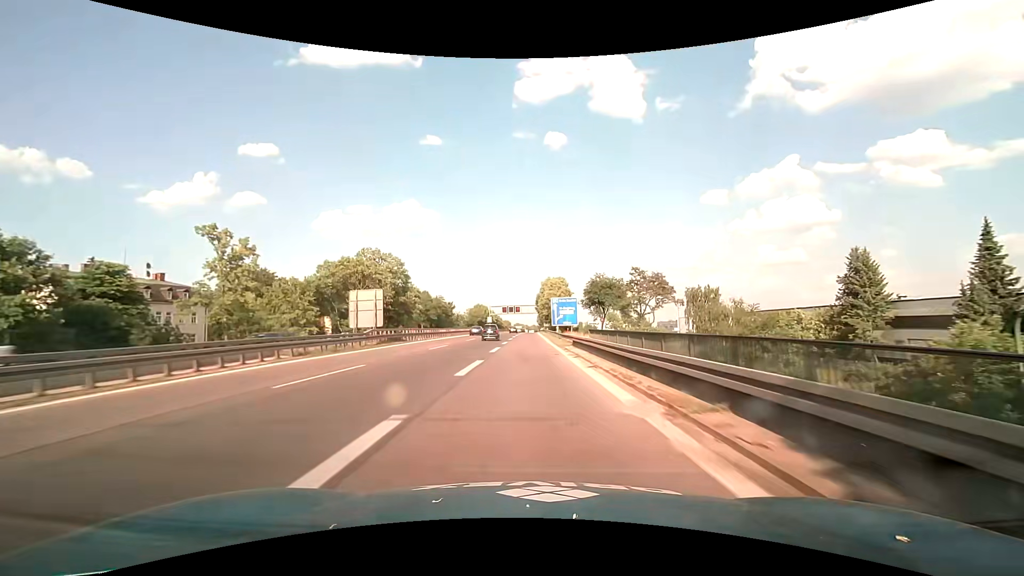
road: motorway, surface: asphalt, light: Day
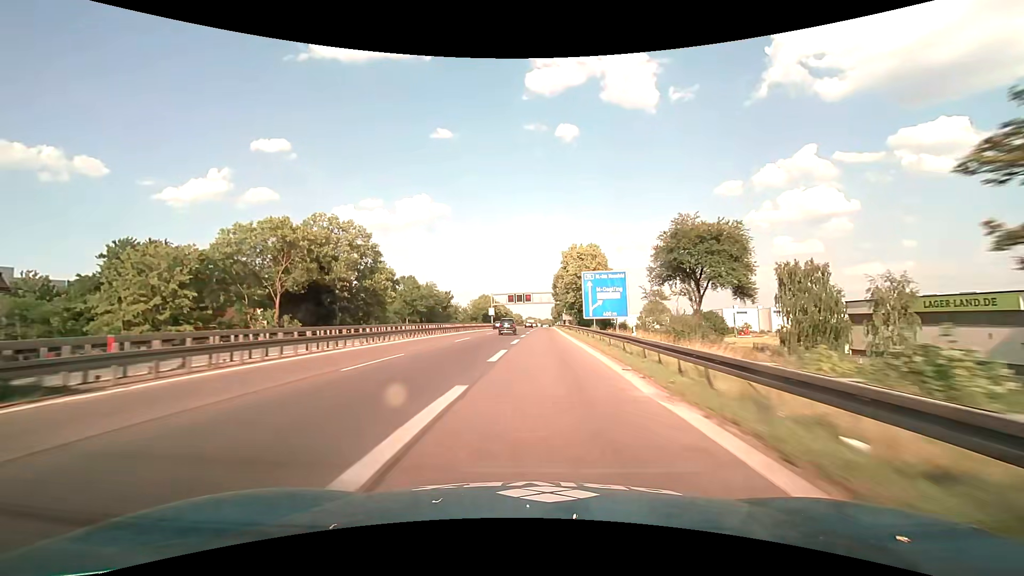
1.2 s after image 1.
(-0.5, +33.7) m; -2°
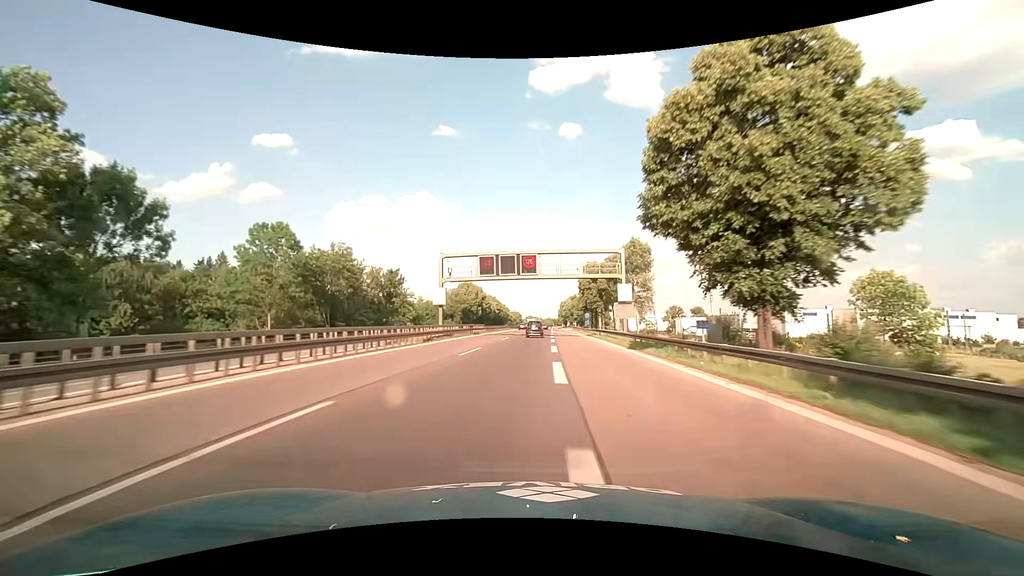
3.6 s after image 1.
(-0.3, +65.5) m; 0°
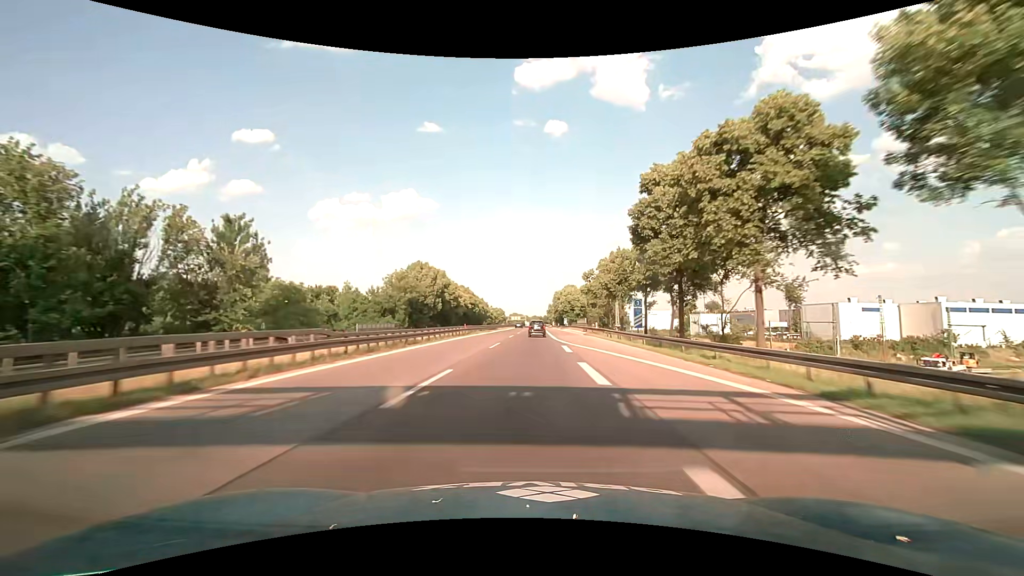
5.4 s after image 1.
(+0.7, +48.6) m; +2°
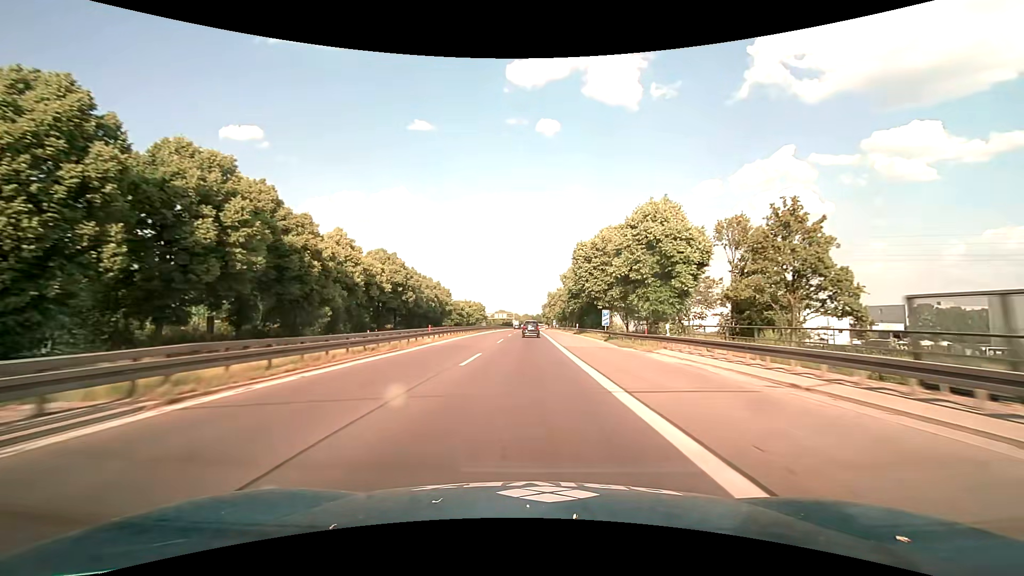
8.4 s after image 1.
(+0.4, +82.2) m; +1°
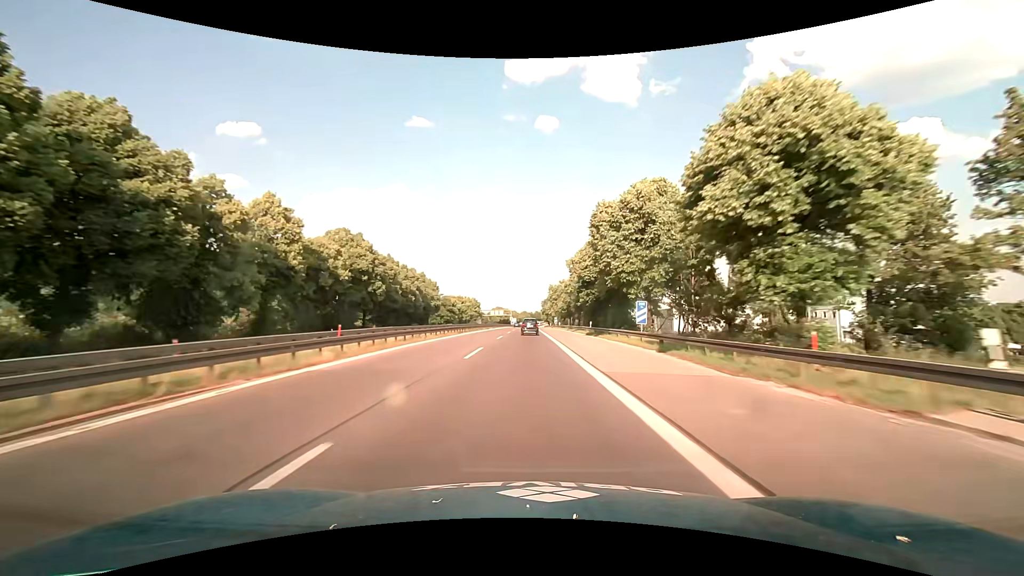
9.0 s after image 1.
(0.0, +16.7) m; 0°
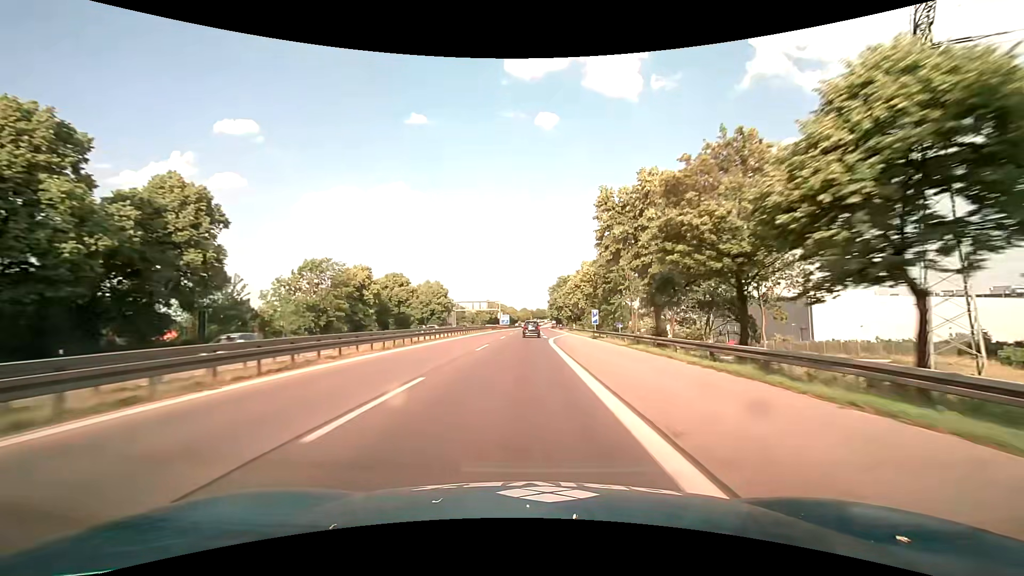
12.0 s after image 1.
(0.0, +83.7) m; 0°
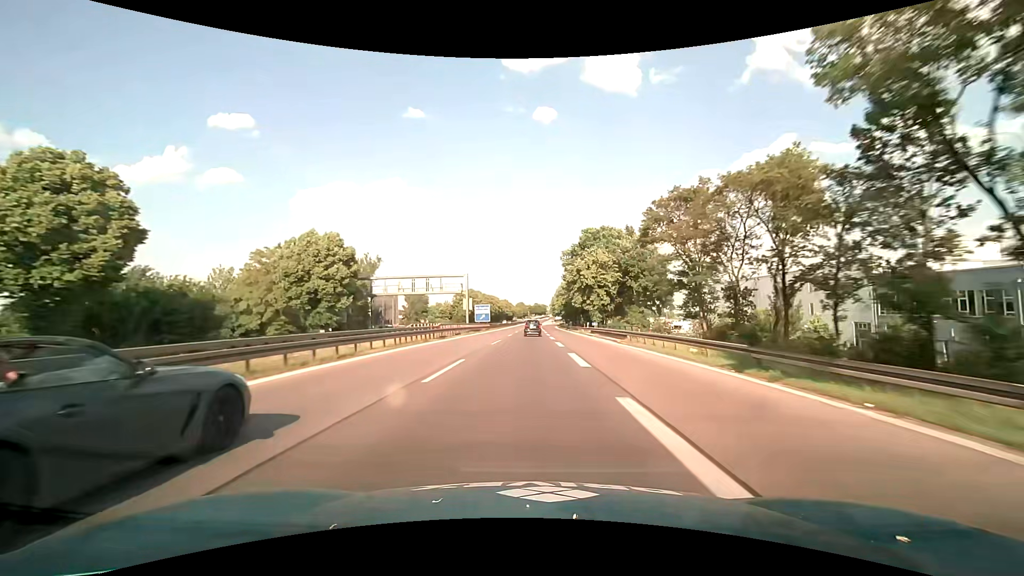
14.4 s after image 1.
(0.0, +67.2) m; 0°
(0, +10) (0, +20) (0, +30) (0, +40) (0, +50) (+1, +60) (+1, +70) (+1, +80) (+1, +90) (+1, +100) m
